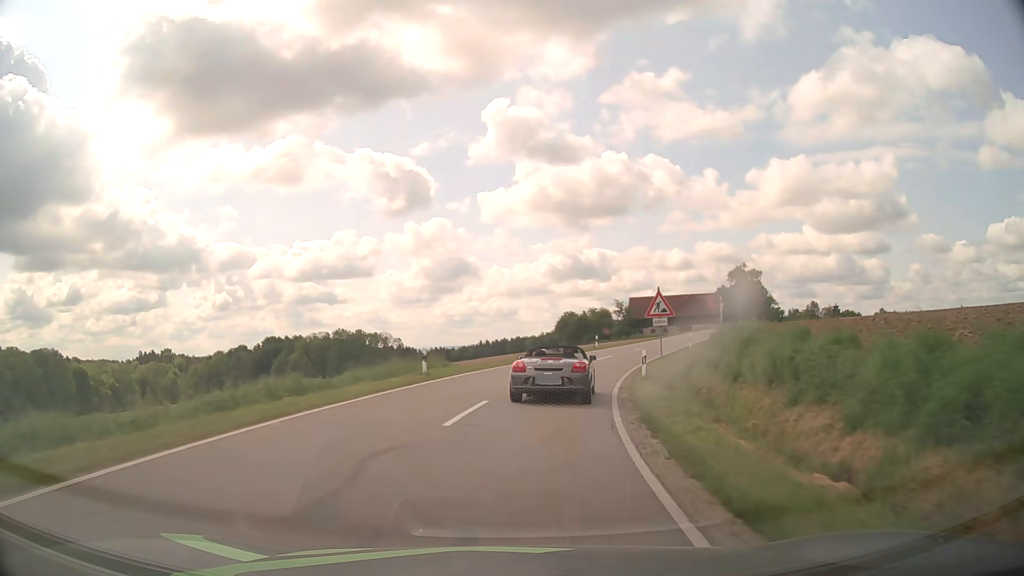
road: tertiary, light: Day
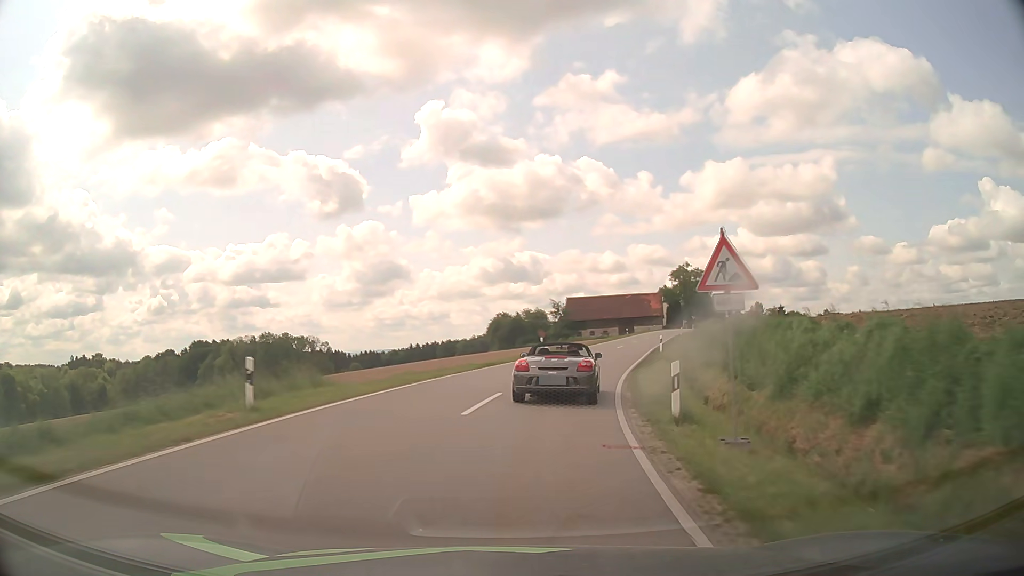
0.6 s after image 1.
(+0.6, +10.5) m; +6°
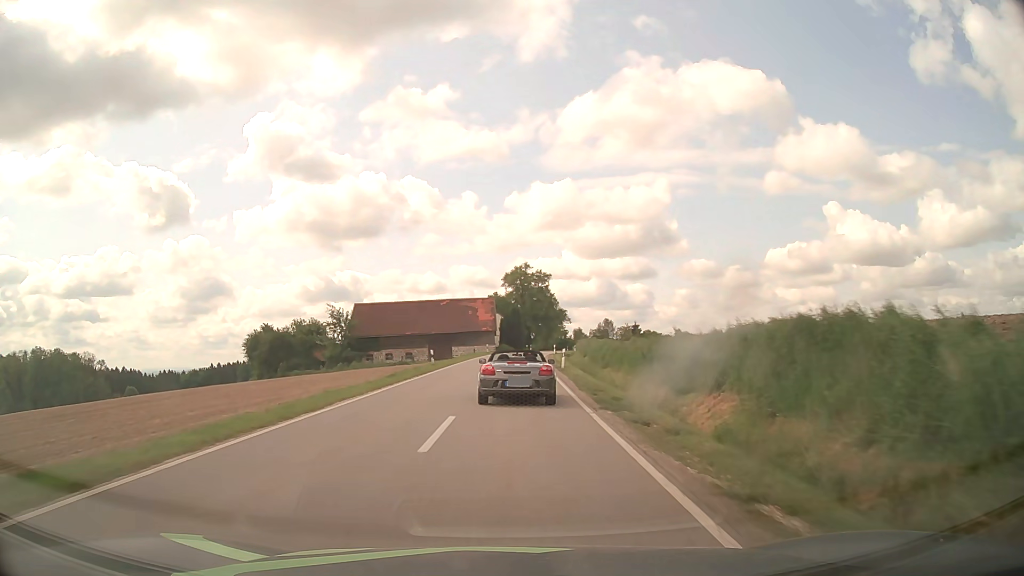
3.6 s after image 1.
(+9.9, +50.2) m; +16°
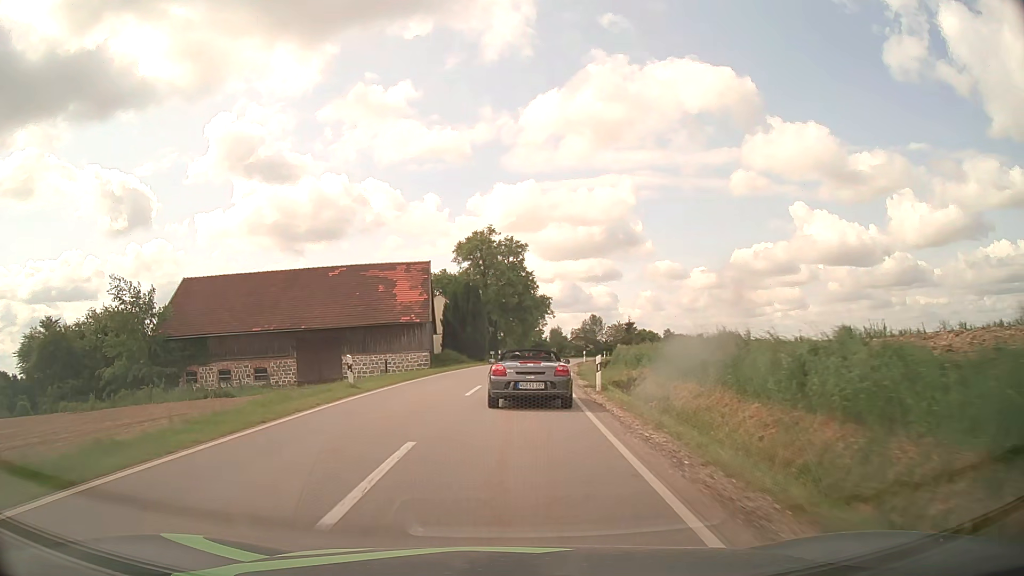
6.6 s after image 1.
(+1.3, +51.4) m; +3°
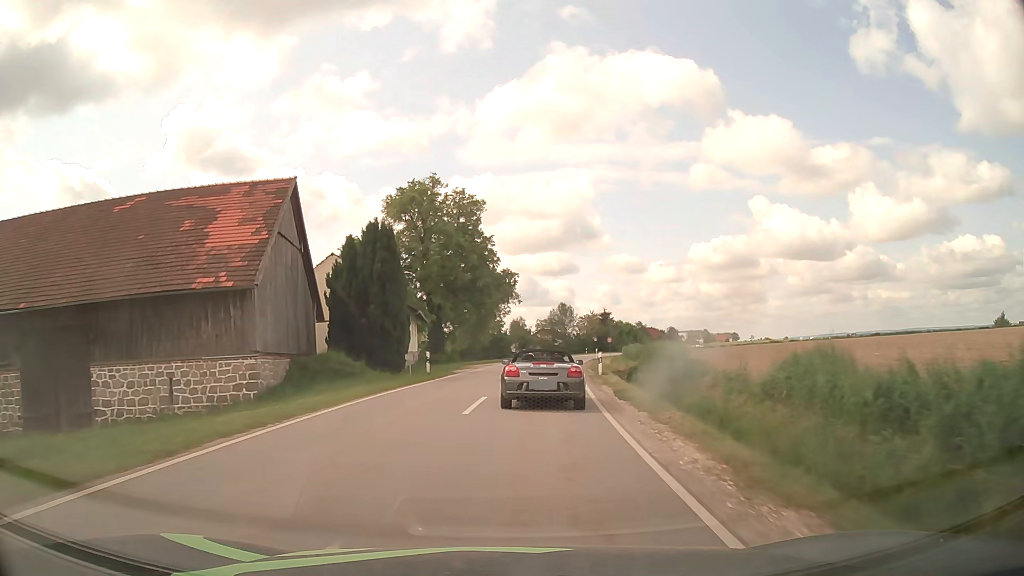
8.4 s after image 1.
(+0.7, +28.5) m; +3°
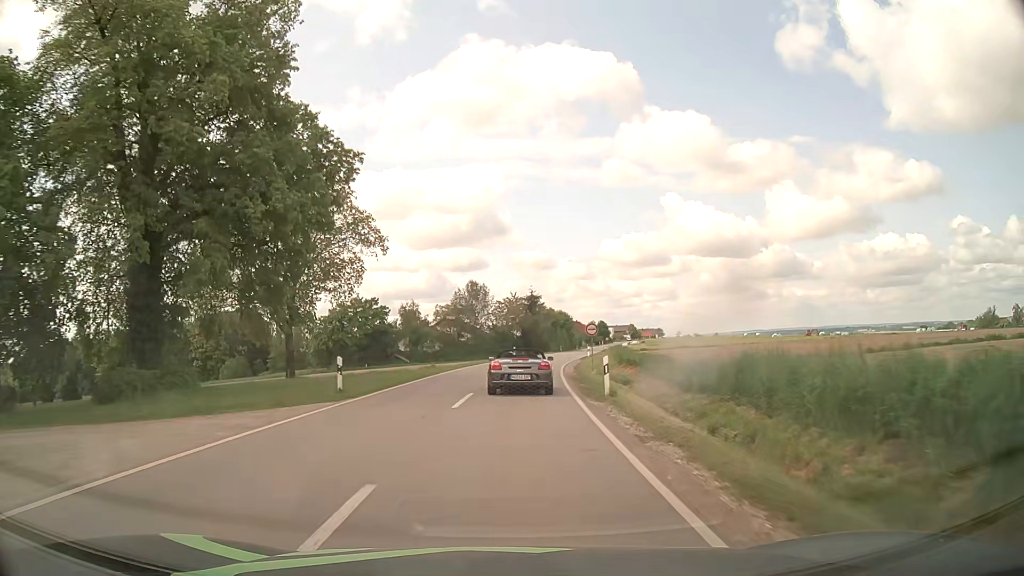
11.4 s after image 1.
(+3.4, +46.4) m; +8°
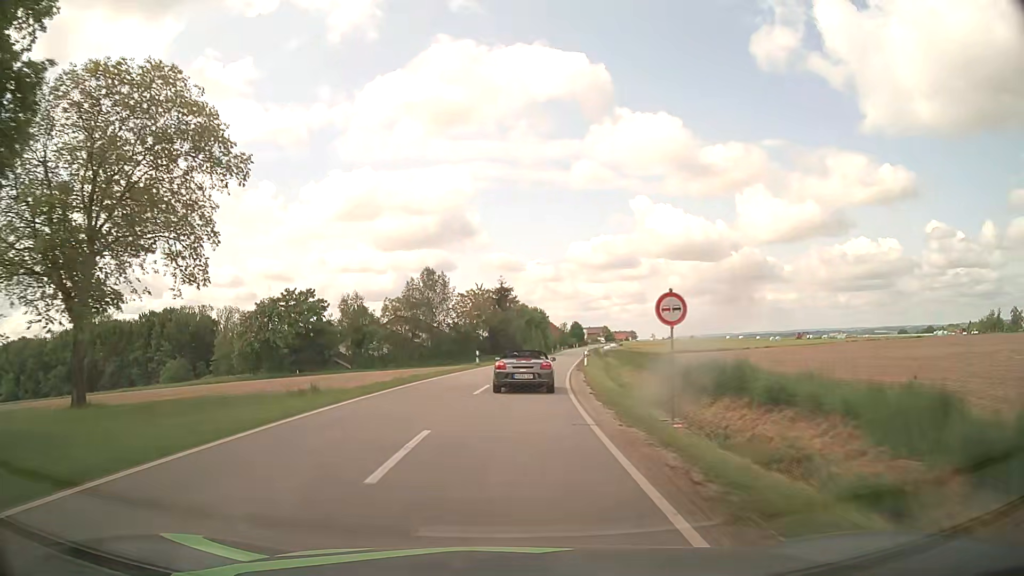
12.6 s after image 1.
(+0.4, +20.0) m; +2°
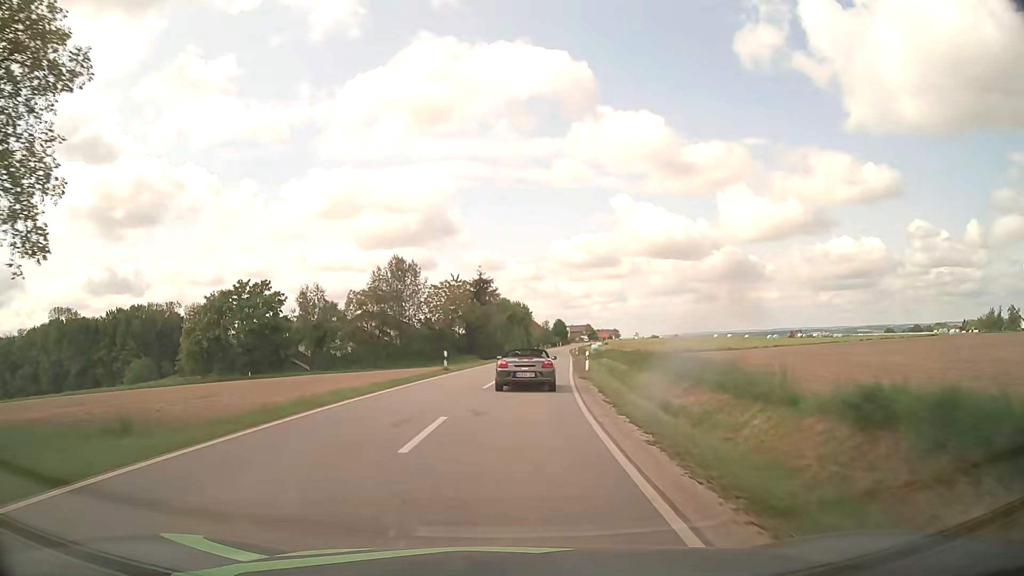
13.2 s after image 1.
(+0.1, +10.2) m; +1°
(0, +10) (+1, +20) (+1, +30) (+2, +40) (+3, +50) (+4, +60) (+5, +70) (+6, +80) (+7, +90) (+8, +100) m
